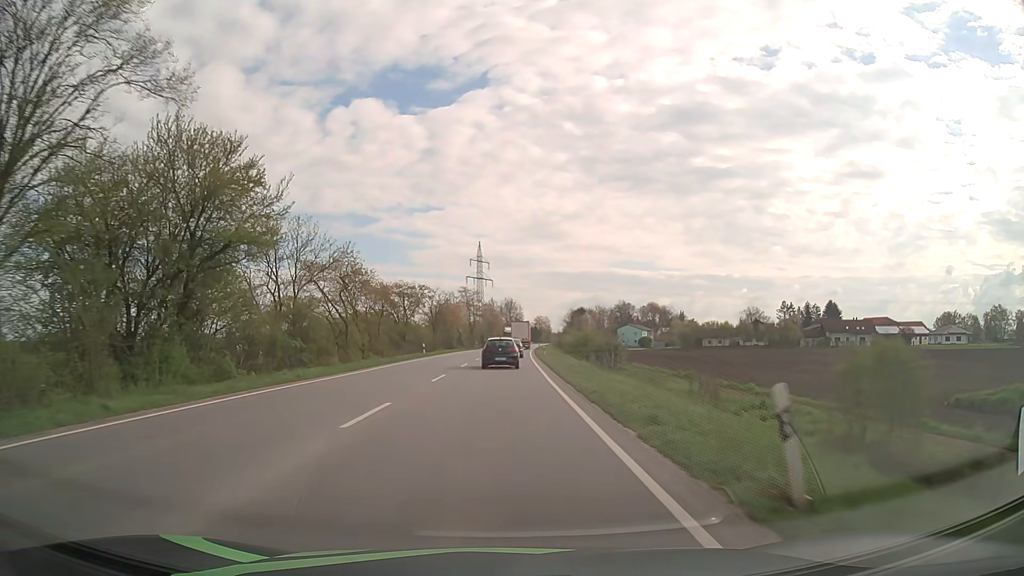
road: primary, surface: asphalt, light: Day
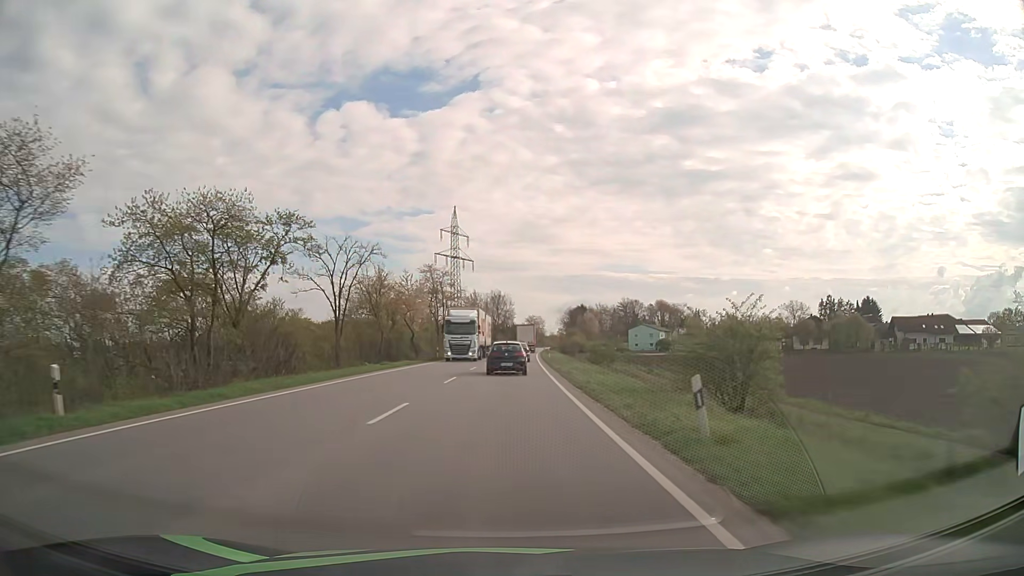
(+0.2, +46.4) m; +1°
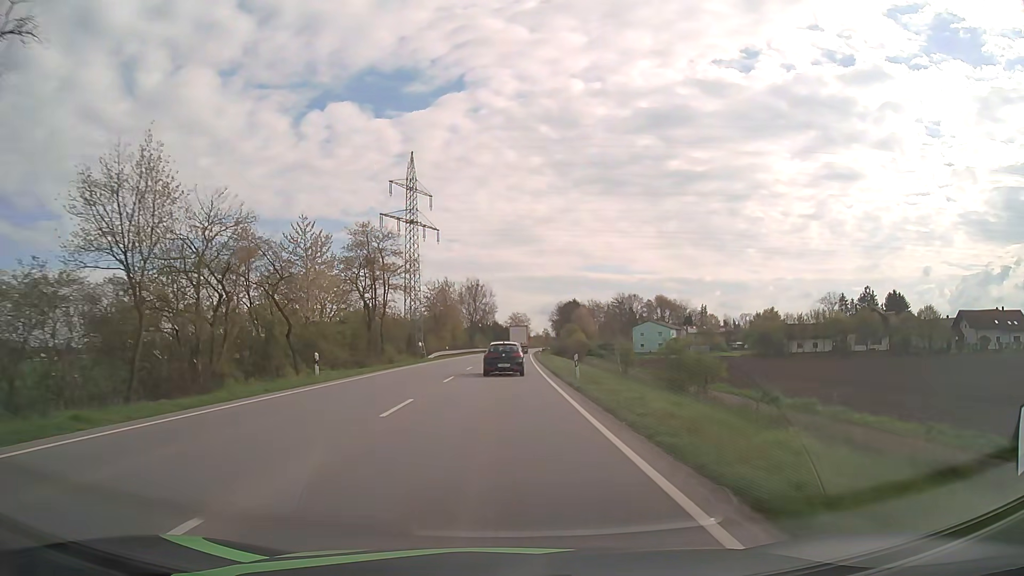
(+0.5, +34.2) m; +2°
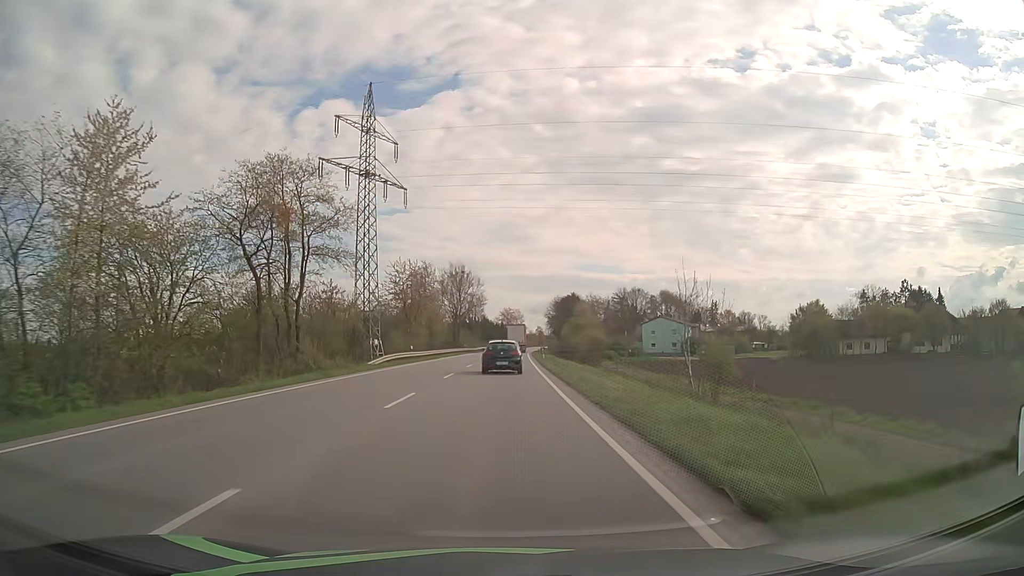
(+0.1, +22.6) m; +1°
(0, +10) (0, +20) (0, +30) (0, +40) (0, +50) (+1, +60) (+1, +70) (+1, +80) (+1, +90) (+2, +100) m
